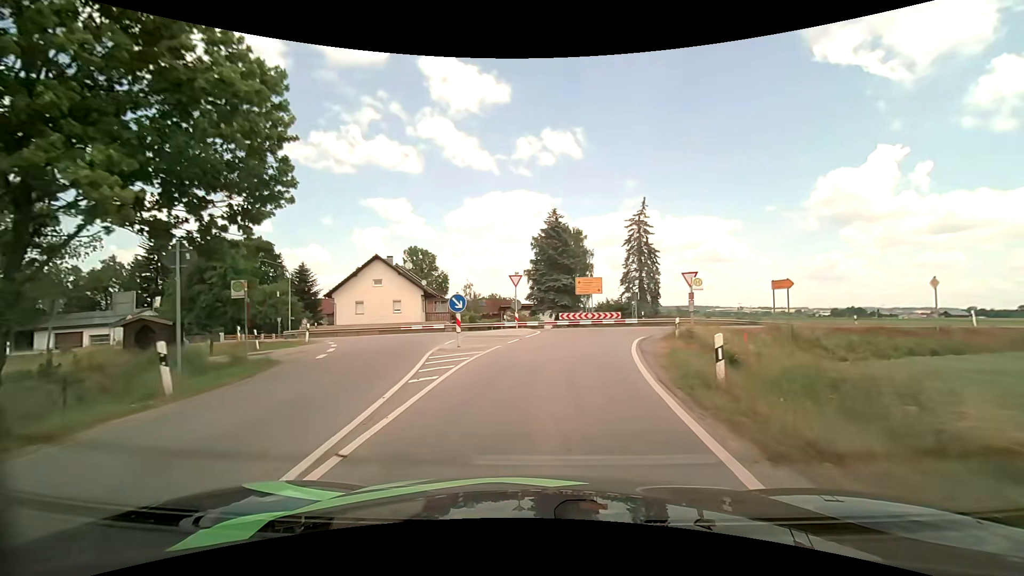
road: secondary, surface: asphalt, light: Day
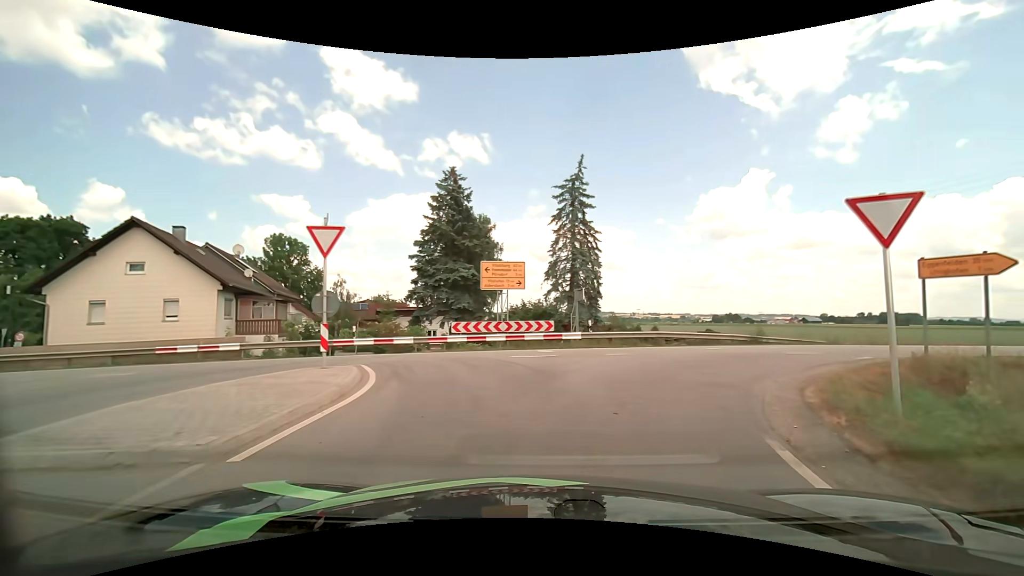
(+0.9, +17.3) m; +11°
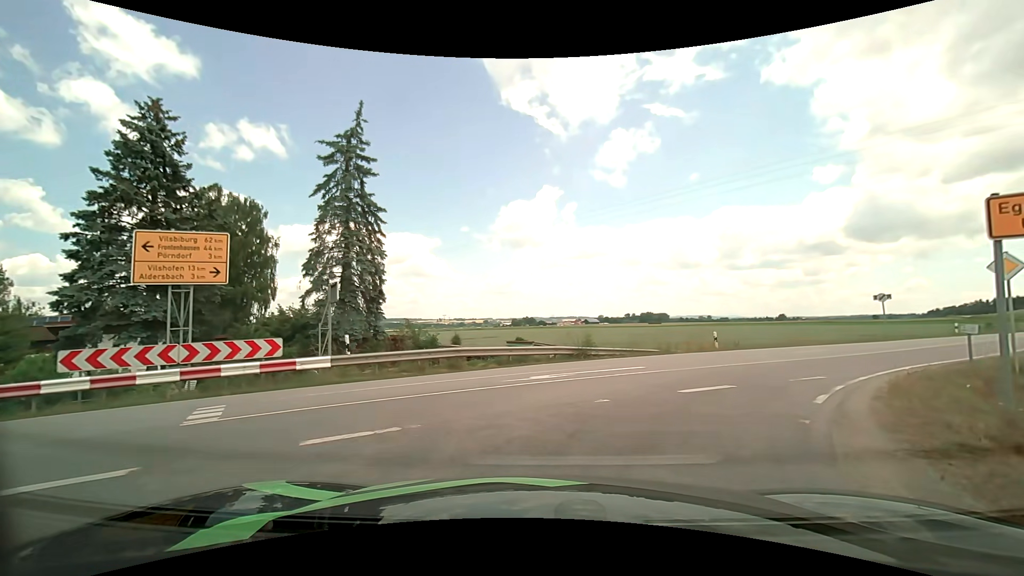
(+1.6, +9.0) m; +23°
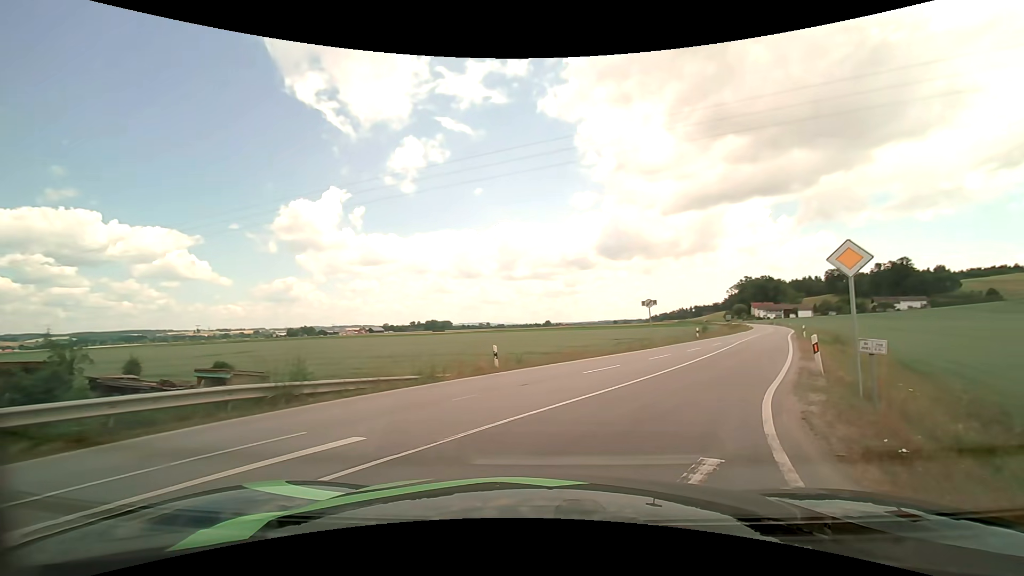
(+1.4, +7.6) m; +22°
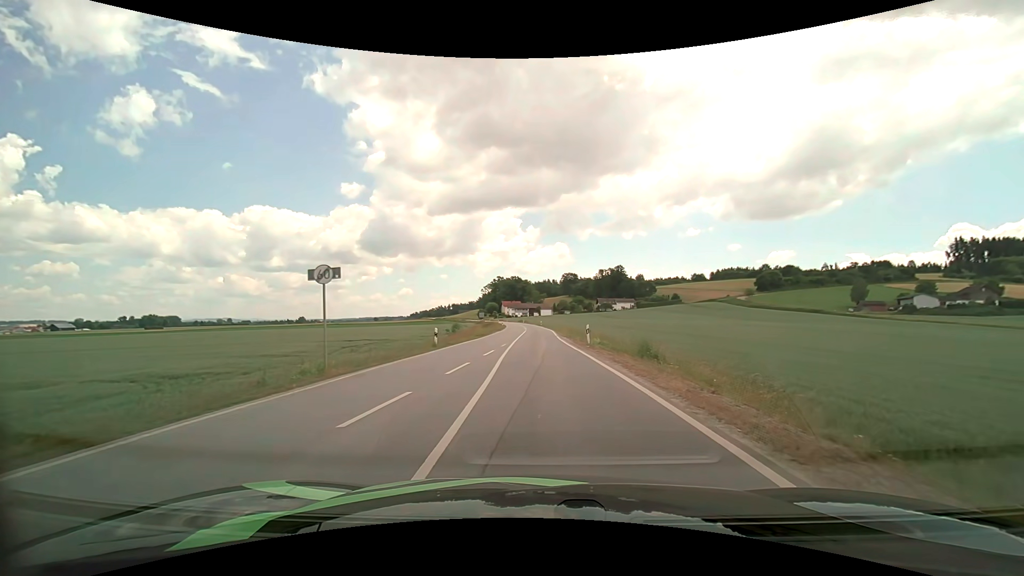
(+6.2, +19.4) m; +27°
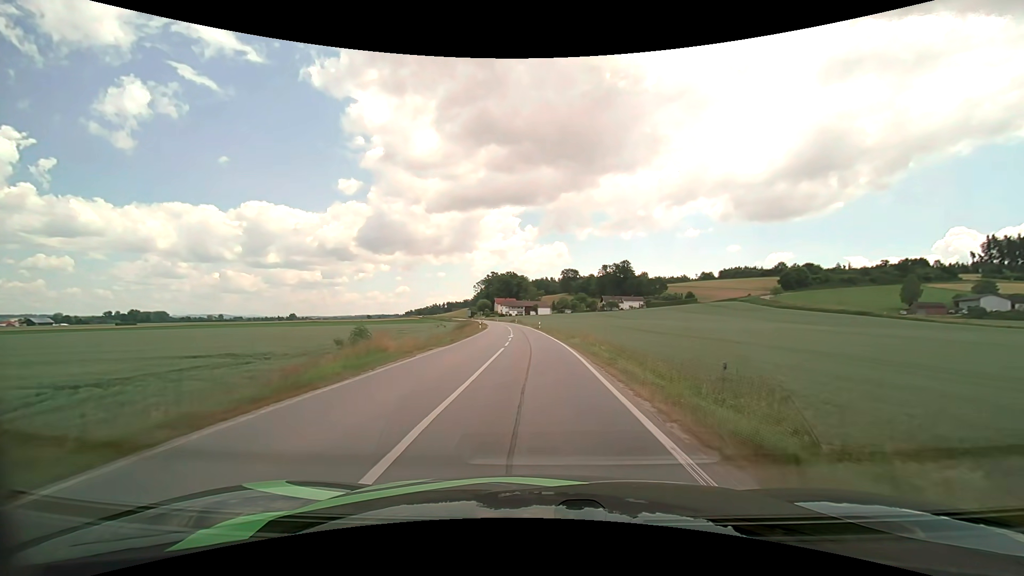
(0.0, +34.4) m; 0°
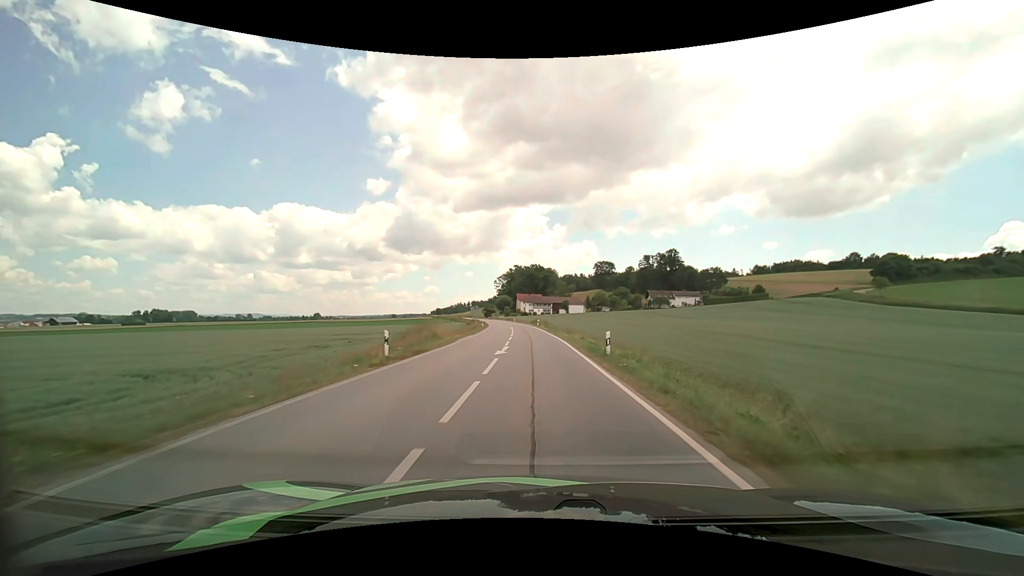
(-1.1, +46.6) m; -3°
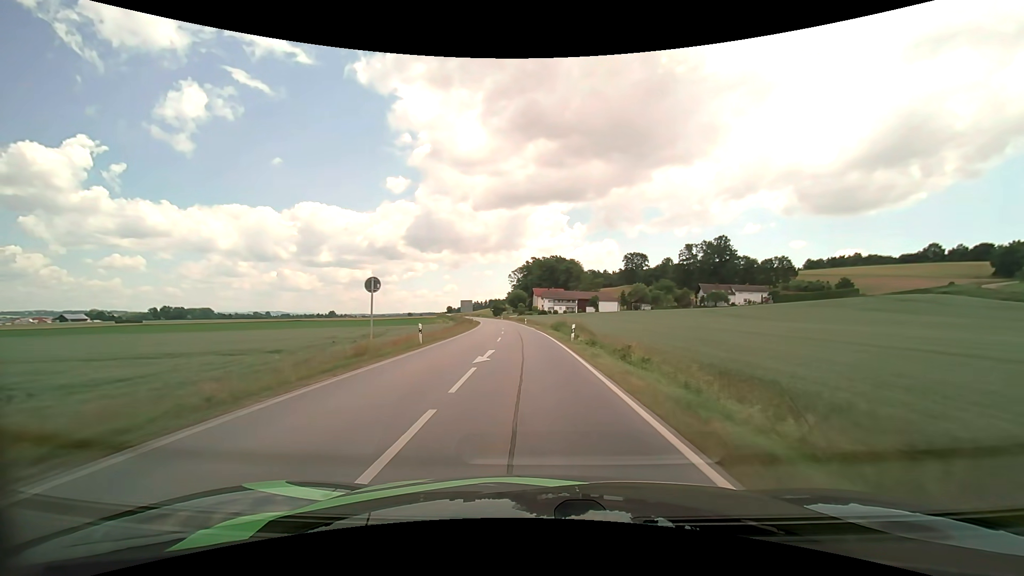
(-0.7, +43.0) m; -2°
(0, +10) (0, +20) (-1, +30) (-1, +40) (-2, +50) (-3, +60) (-4, +70) (-5, +80) (-6, +90) (-7, +100) m
